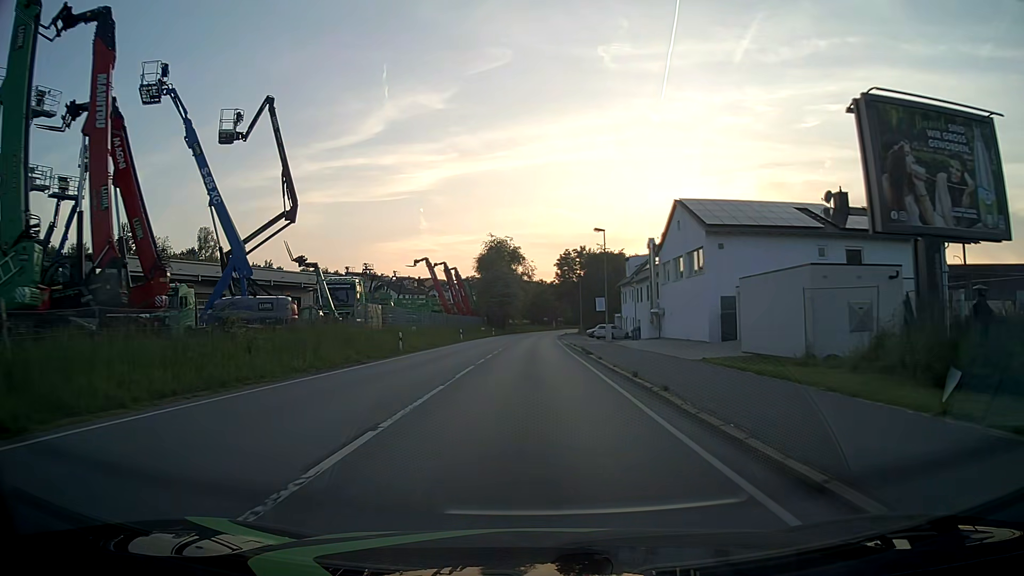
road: primary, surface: asphalt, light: Day
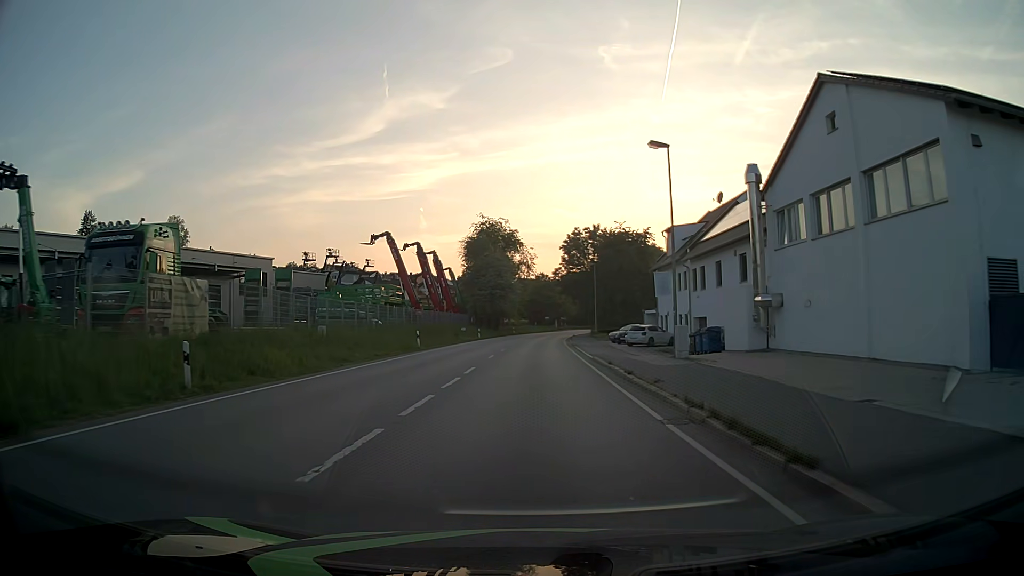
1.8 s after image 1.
(0.0, +23.0) m; 0°
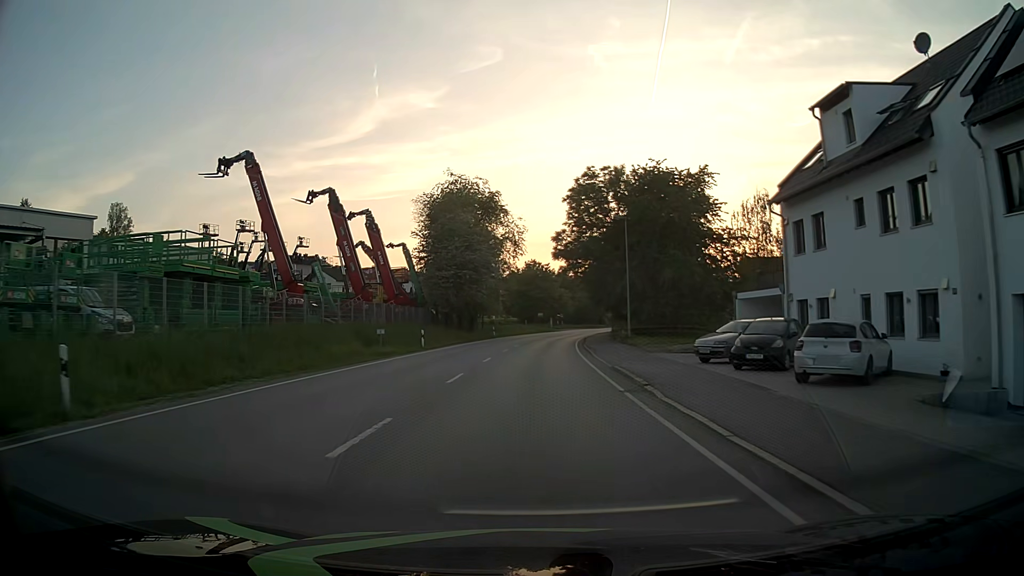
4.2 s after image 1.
(+0.2, +30.5) m; +1°
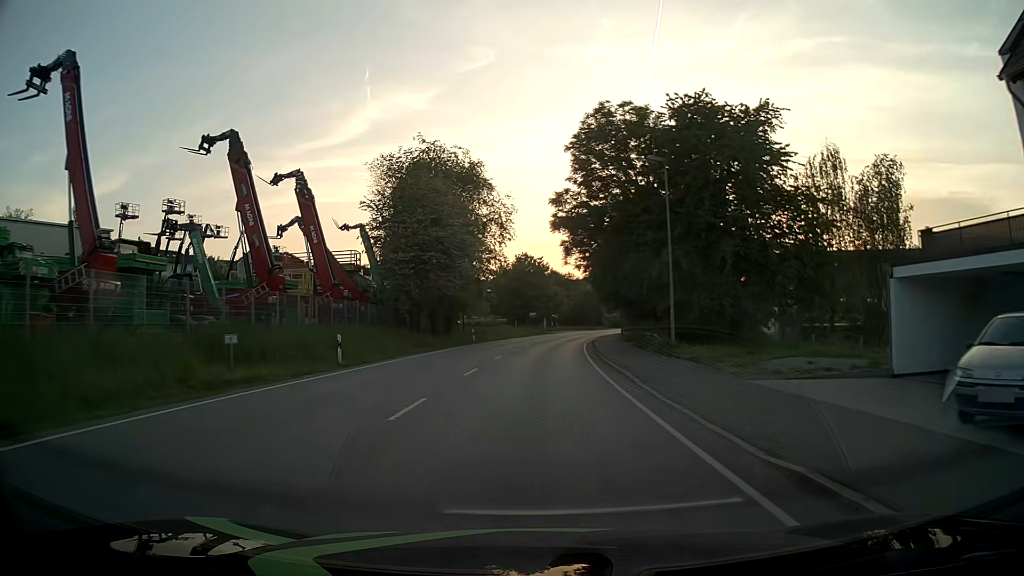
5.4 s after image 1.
(+0.1, +15.3) m; 0°
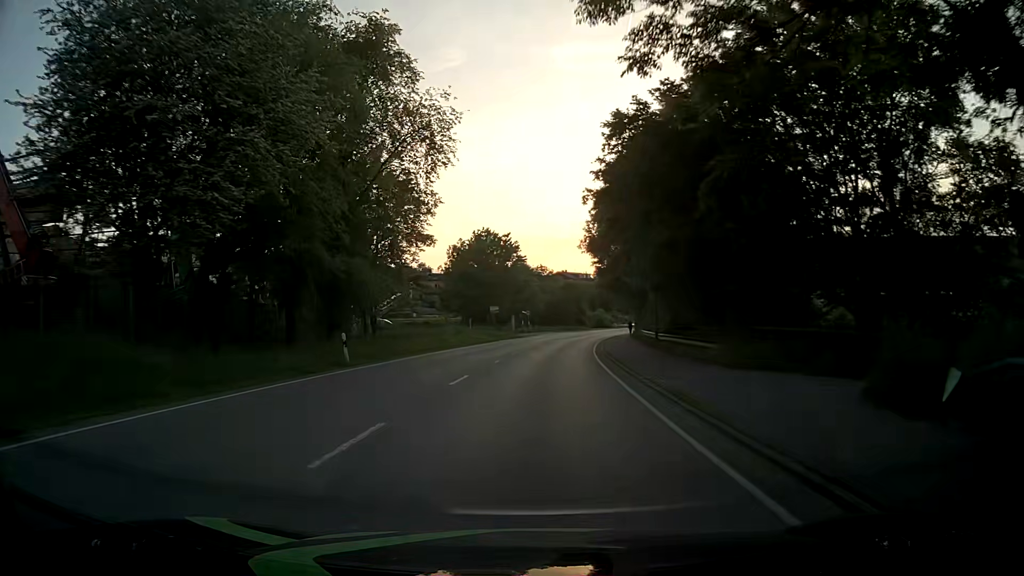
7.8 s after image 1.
(+0.8, +30.4) m; +3°
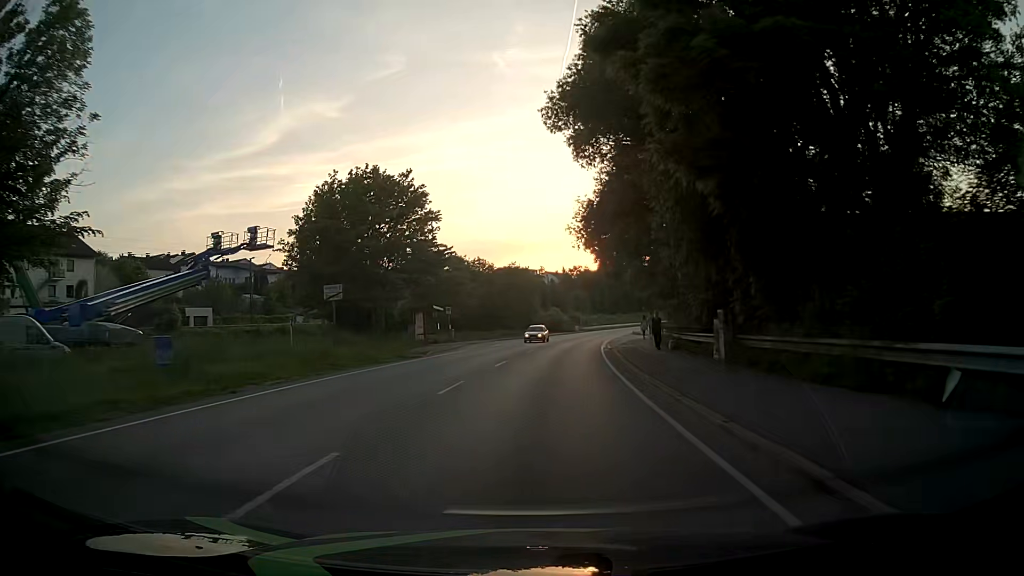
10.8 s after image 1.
(+1.6, +38.0) m; +4°
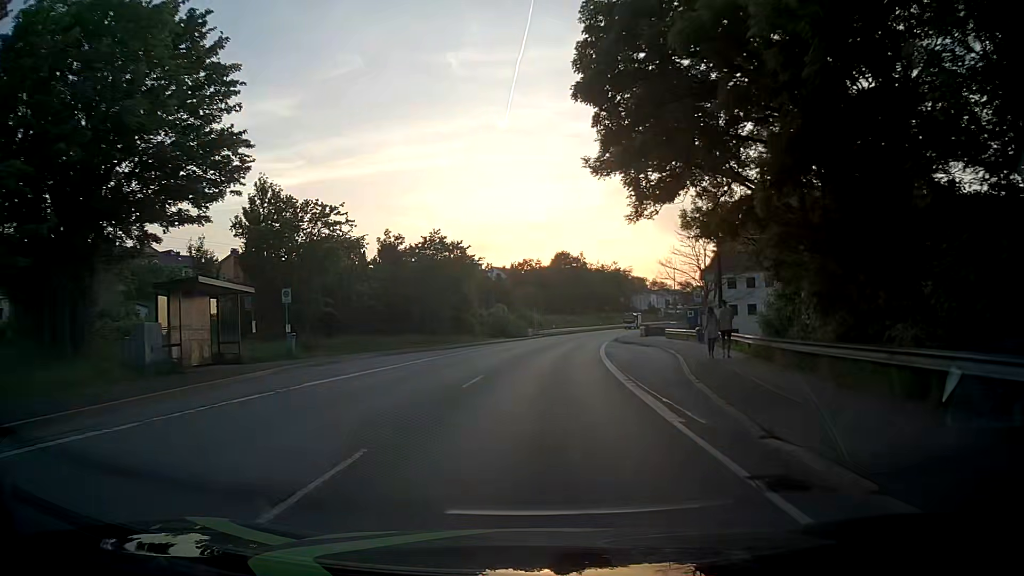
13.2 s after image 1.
(+1.4, +30.7) m; +5°
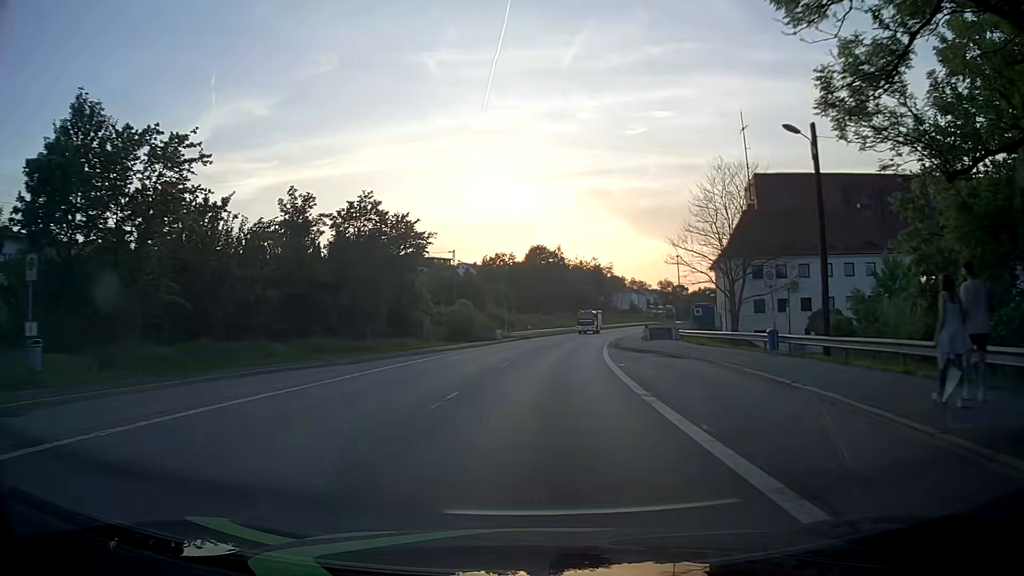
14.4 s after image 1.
(+0.2, +16.7) m; +2°
(0, +10) (0, +20) (+1, +30) (+2, +40) (+3, +50) (+4, +60) (+6, +70) (+8, +79) (+10, +89) (+12, +99) m
